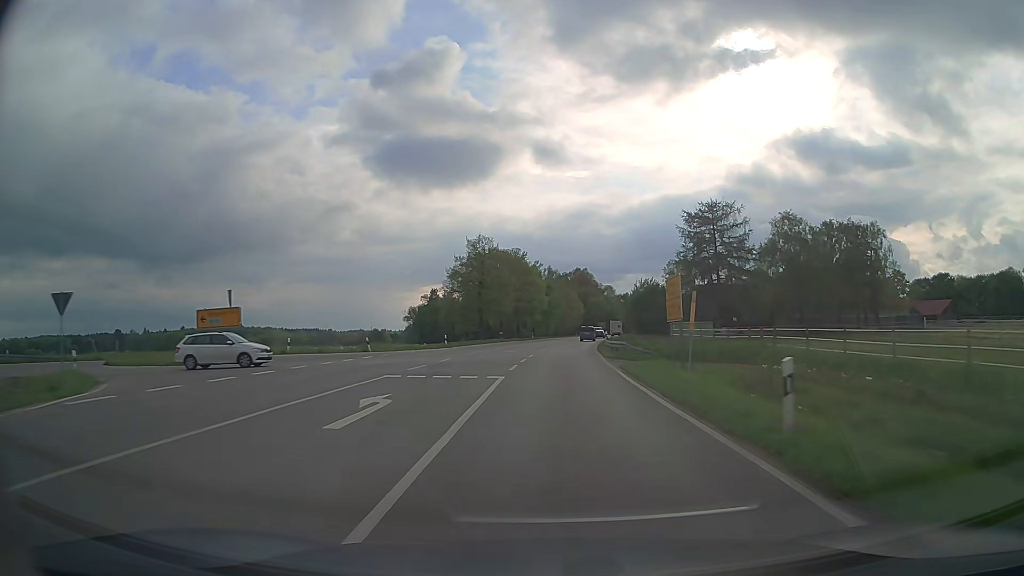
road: secondary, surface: asphalt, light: Day
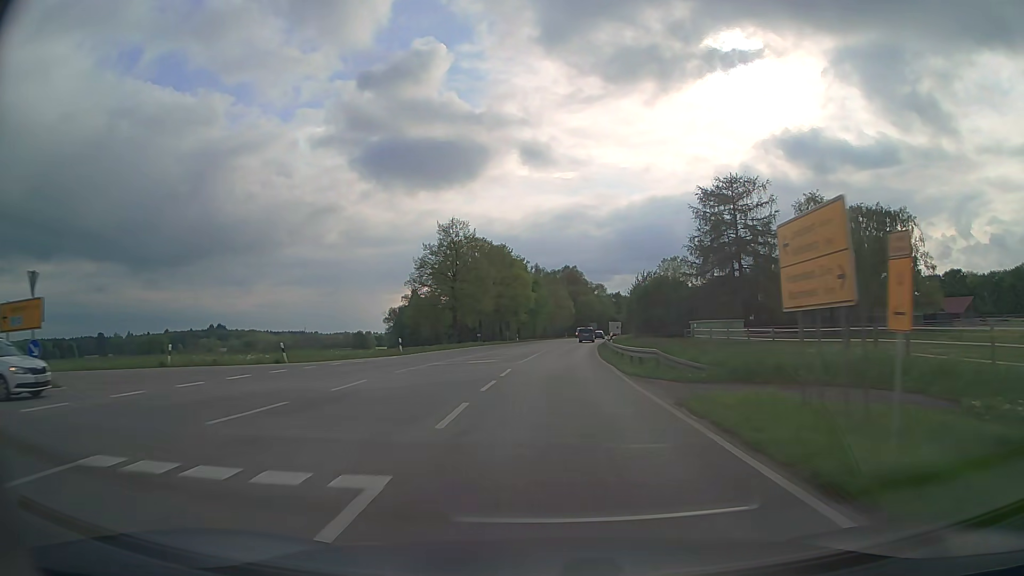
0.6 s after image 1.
(+0.2, +13.3) m; +1°
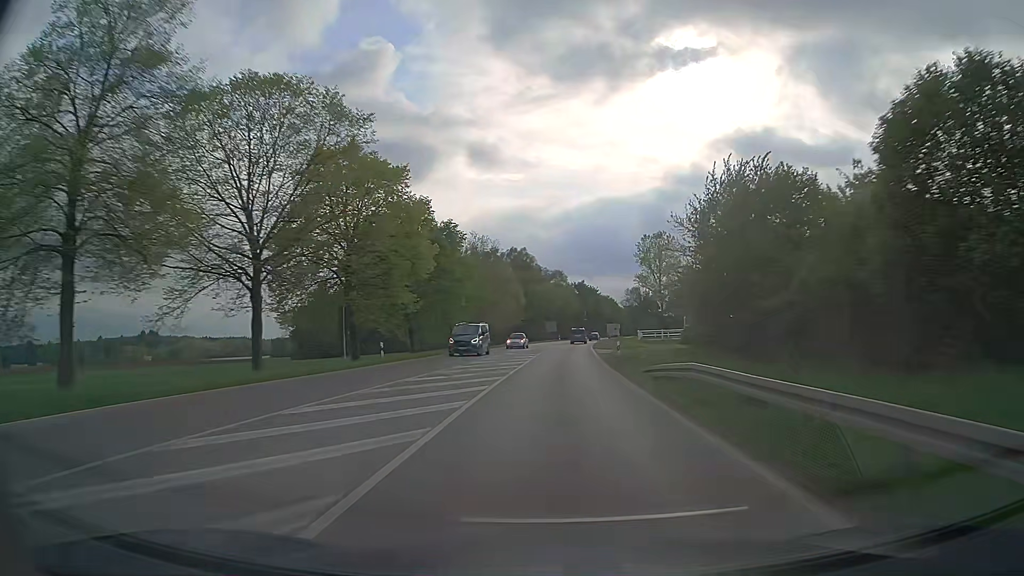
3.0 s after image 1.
(+2.0, +53.3) m; +4°
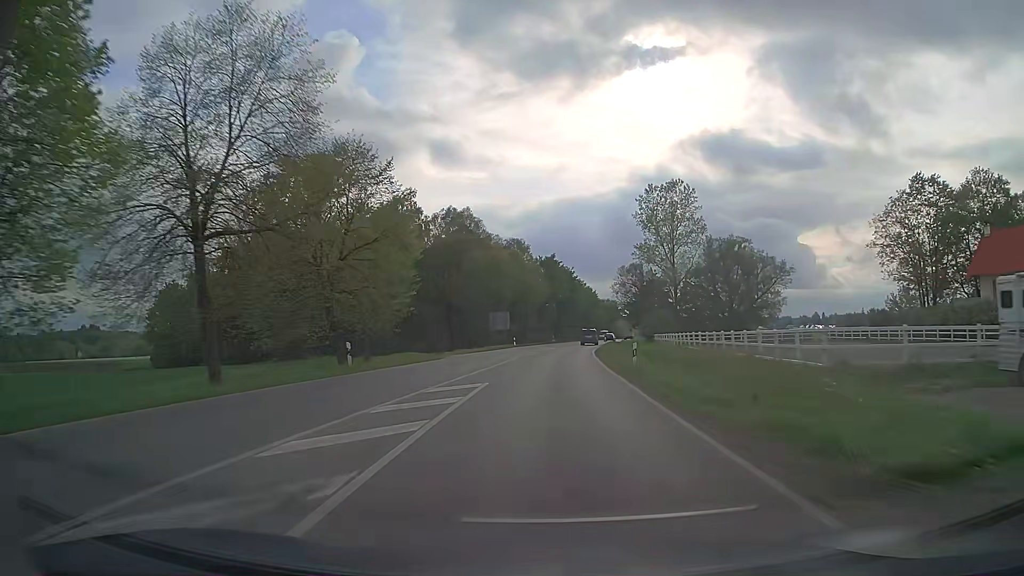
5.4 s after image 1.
(+1.8, +53.5) m; +3°
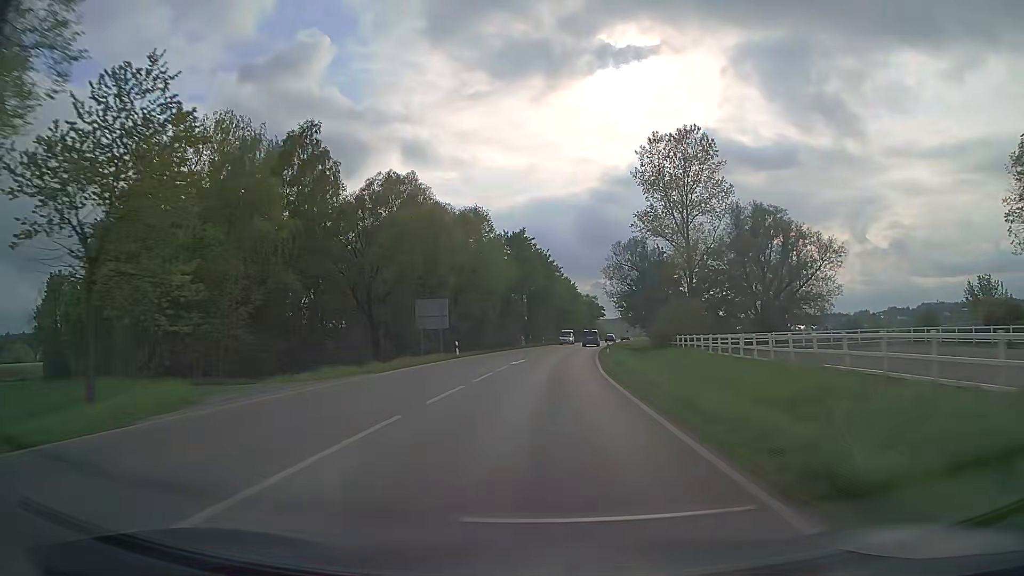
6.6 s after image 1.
(+0.6, +26.8) m; +2°
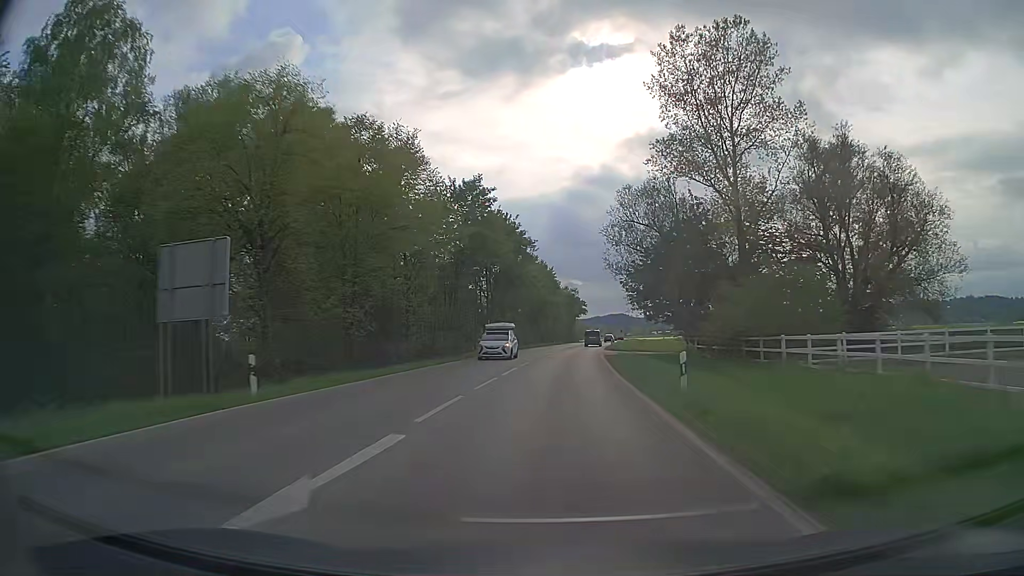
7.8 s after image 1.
(+0.7, +26.9) m; +3°
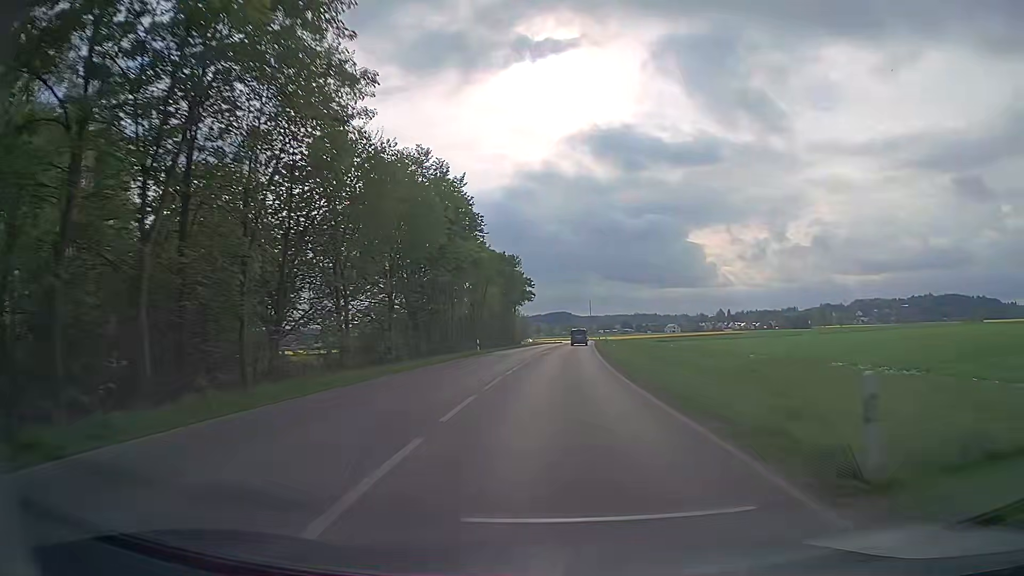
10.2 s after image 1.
(+2.4, +54.1) m; +5°
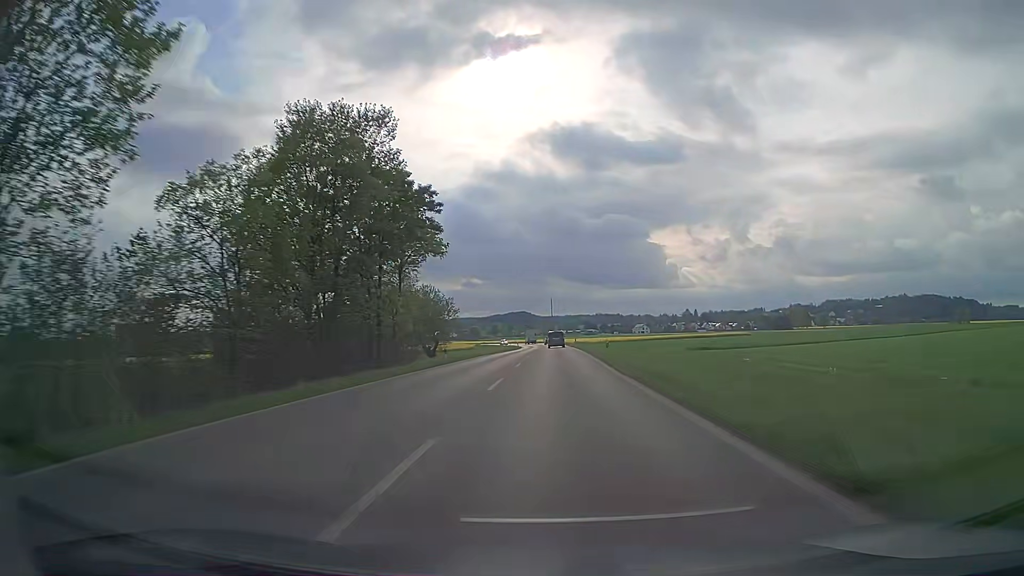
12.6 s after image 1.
(+1.9, +54.6) m; +4°
(0, +10) (0, +20) (0, +30) (+1, +40) (+1, +50) (+1, +60) (+1, +70) (+1, +80) (+1, +90) (+1, +100) m
